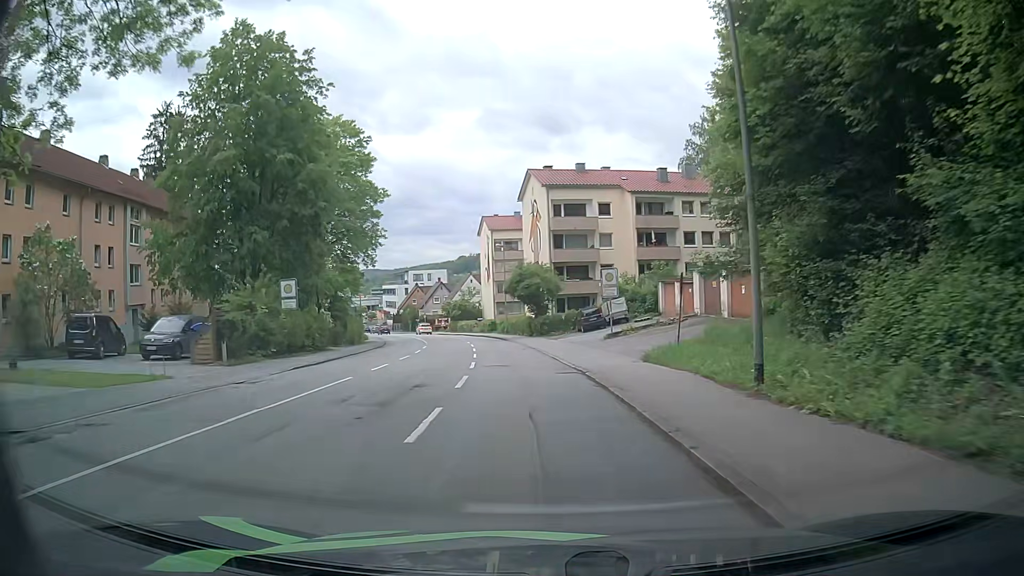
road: tertiary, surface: asphalt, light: Day
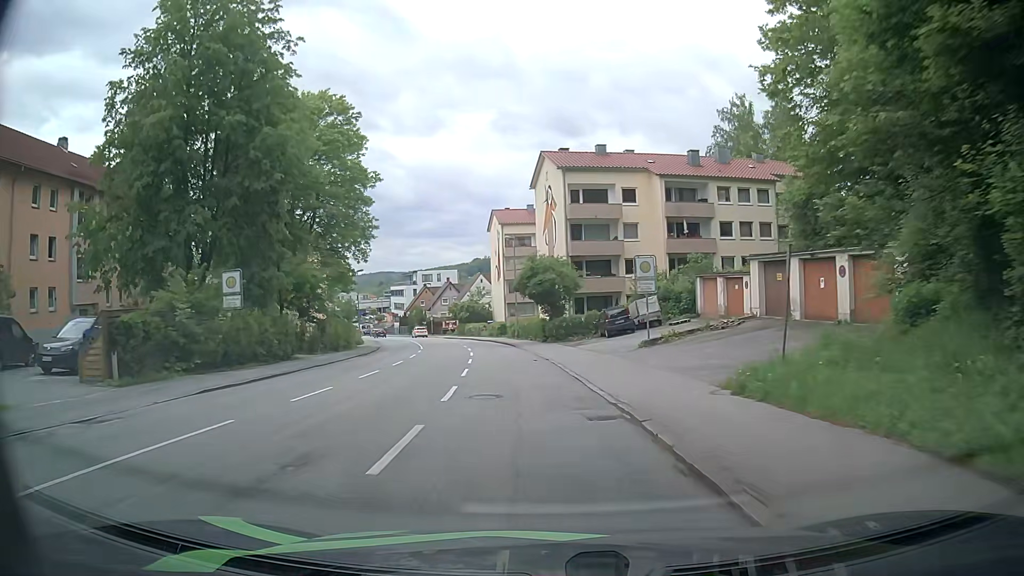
(-0.1, +7.6) m; -2°
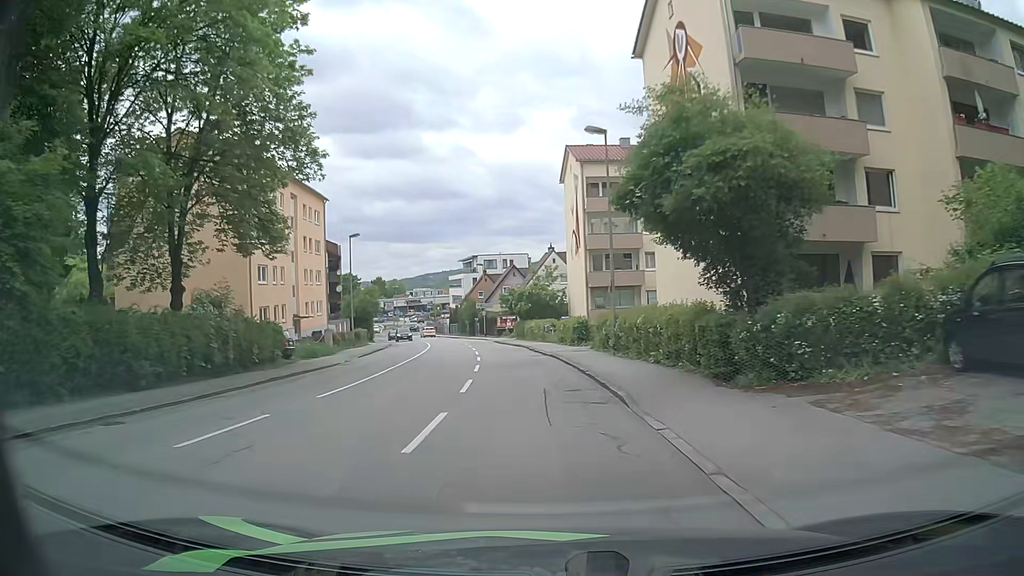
(-1.4, +29.7) m; -7°
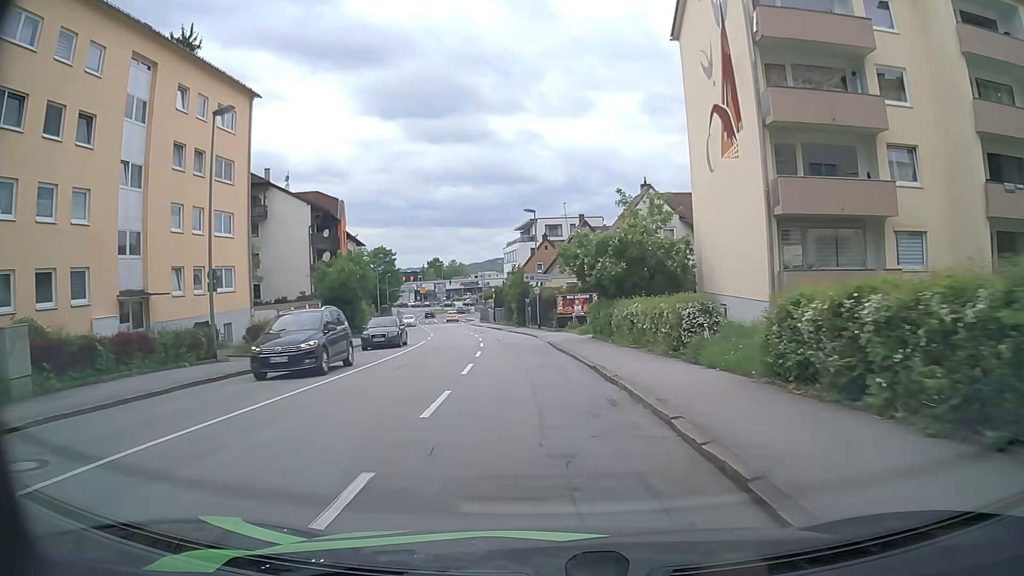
(-1.6, +29.2) m; -5°
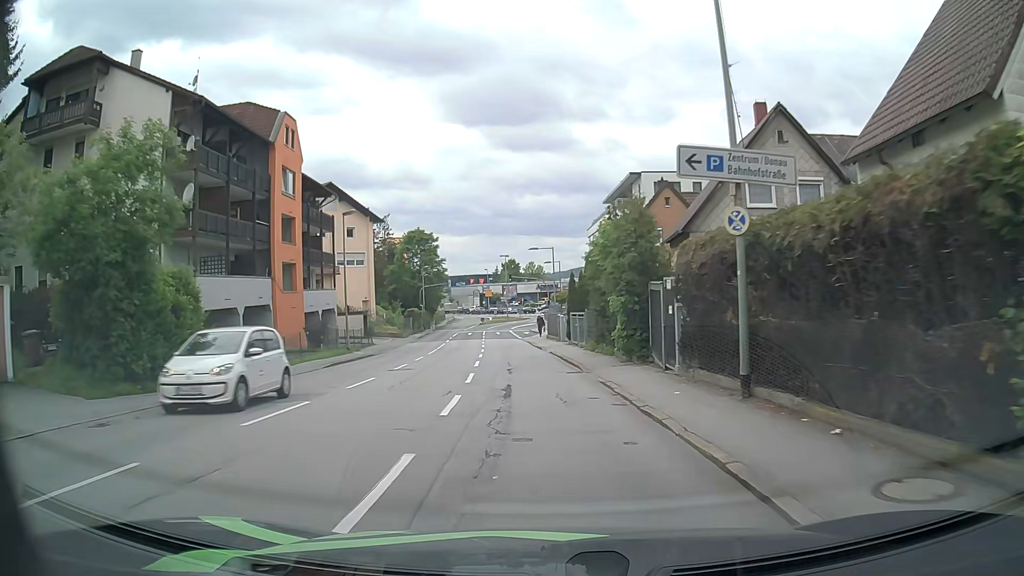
(-2.3, +35.5) m; -7°
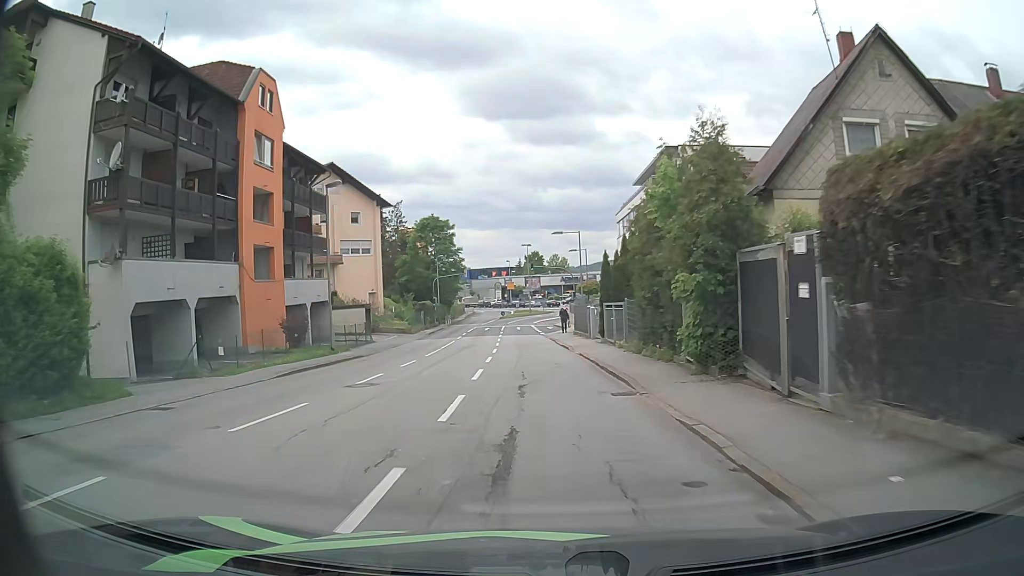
(-0.1, +6.9) m; -2°
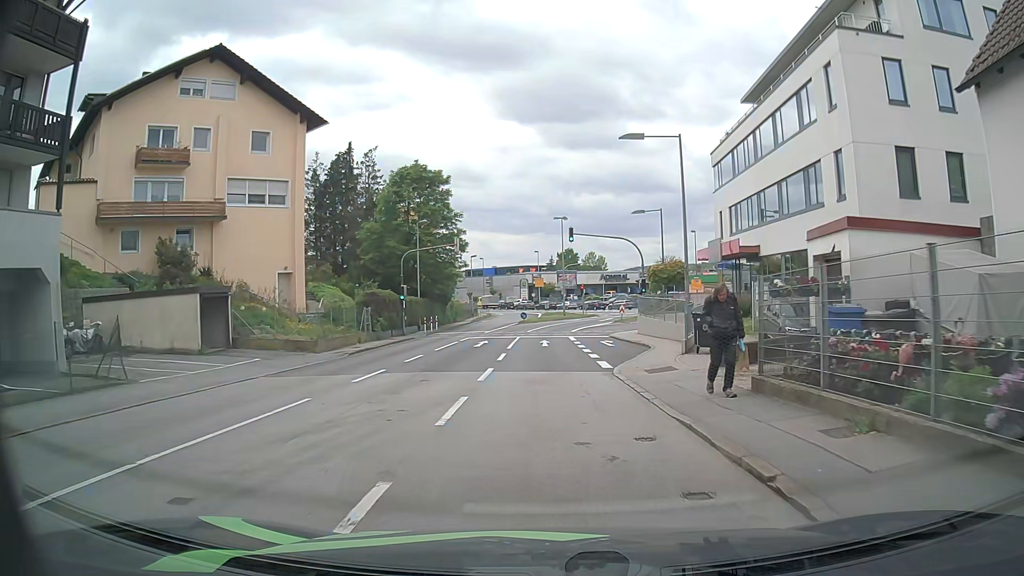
(-1.3, +30.2) m; -4°
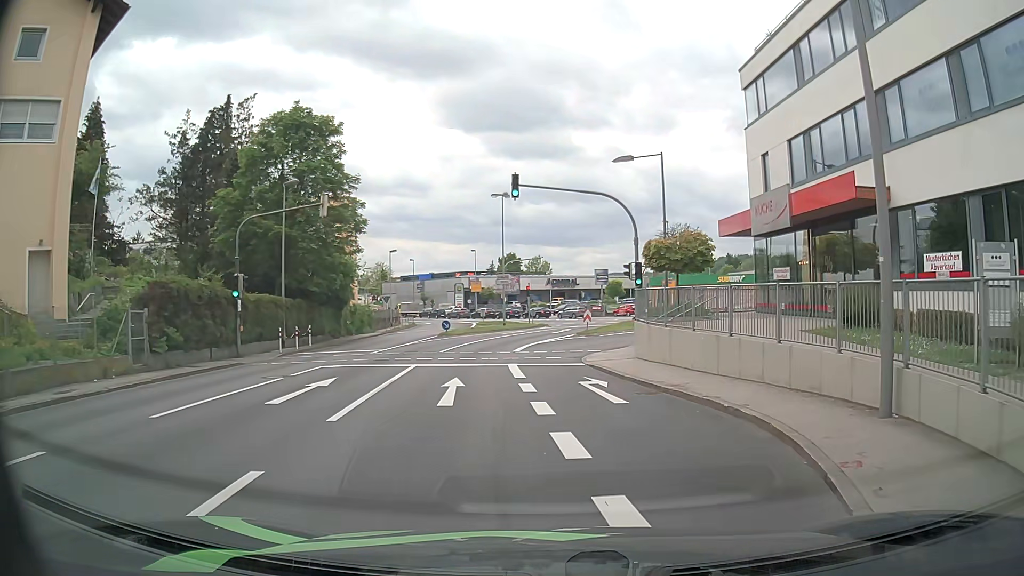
(+0.6, +17.4) m; +5°
